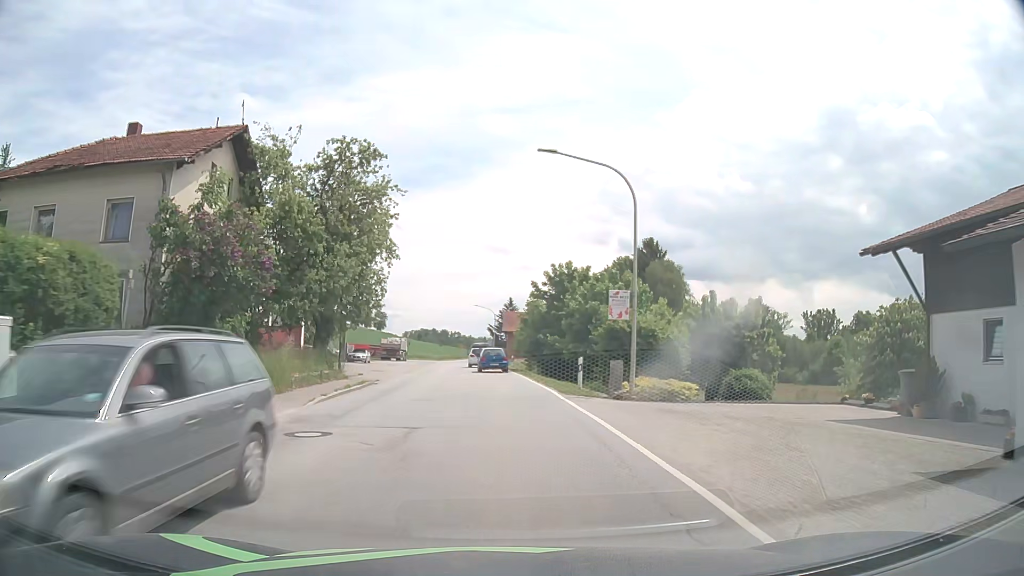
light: Day
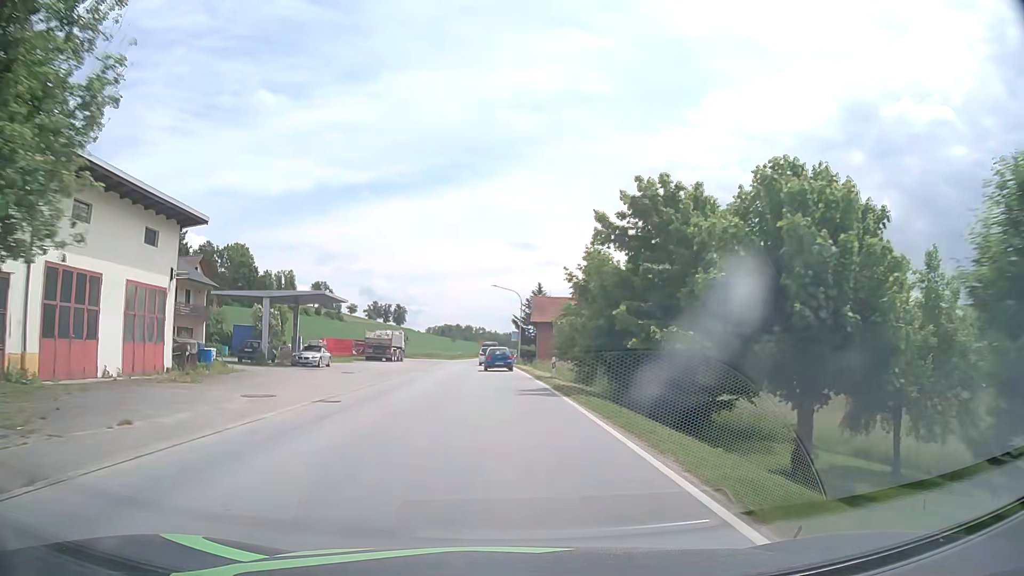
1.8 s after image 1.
(-0.4, +22.9) m; -2°
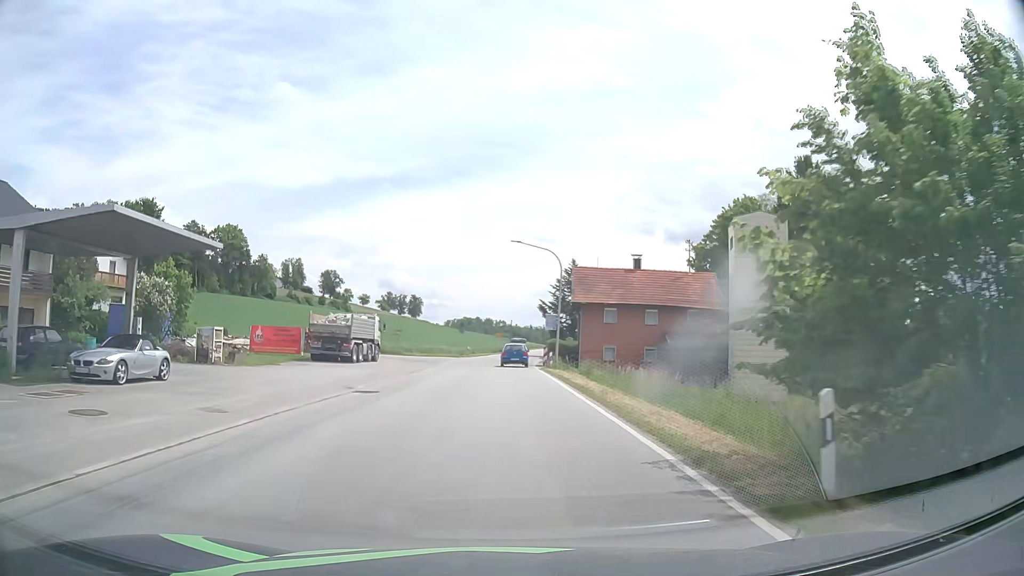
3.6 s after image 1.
(-0.4, +23.4) m; -2°
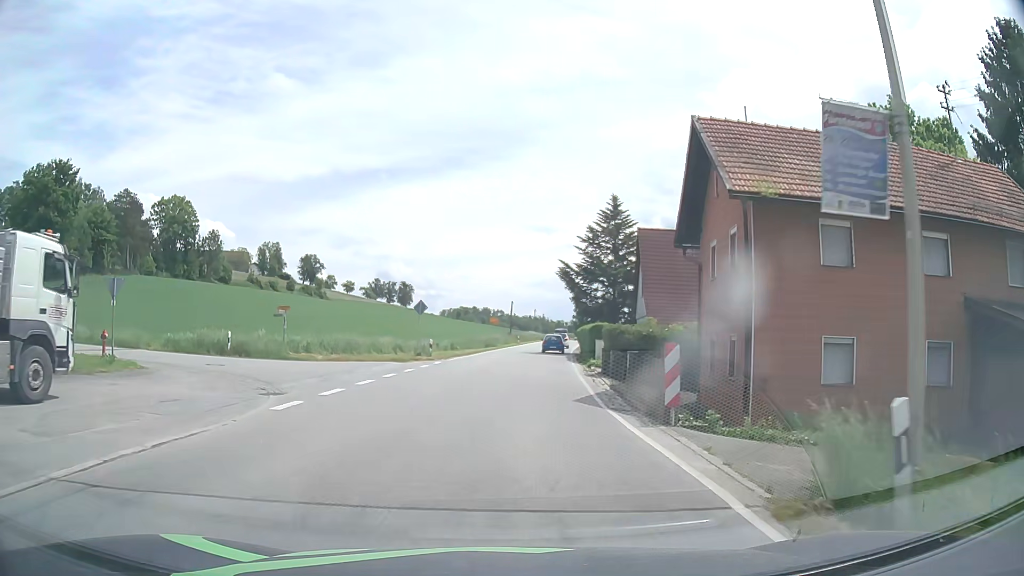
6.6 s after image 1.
(+0.2, +33.6) m; +1°
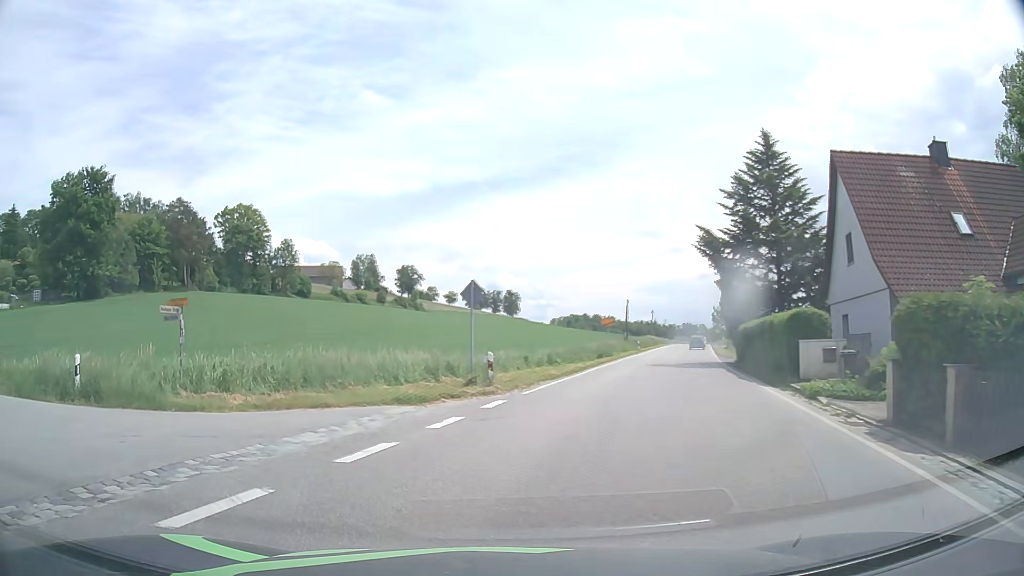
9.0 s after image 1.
(-0.1, +16.4) m; -8°
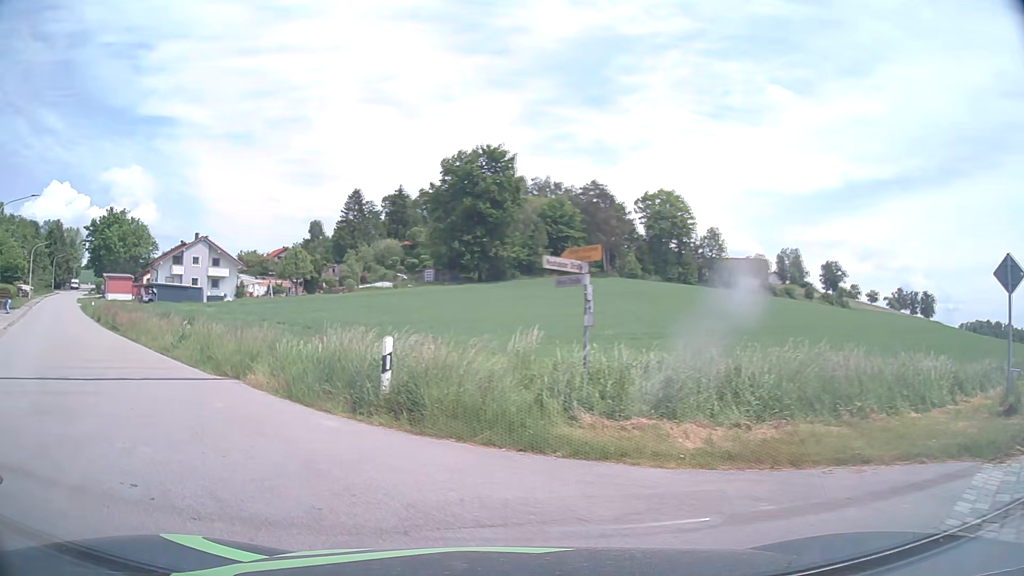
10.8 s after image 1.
(-2.1, +6.6) m; -33°
